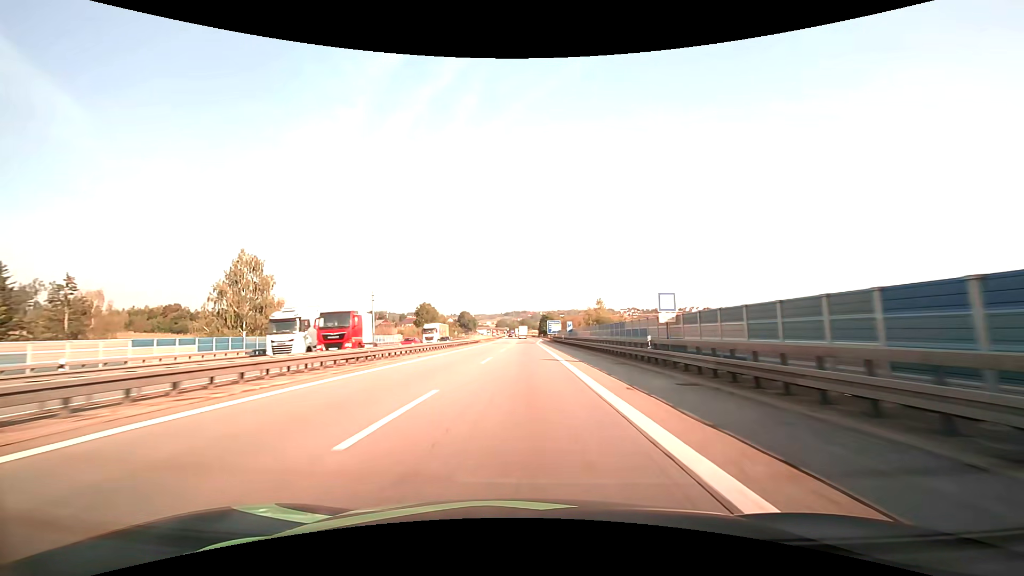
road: motorway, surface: asphalt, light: Day
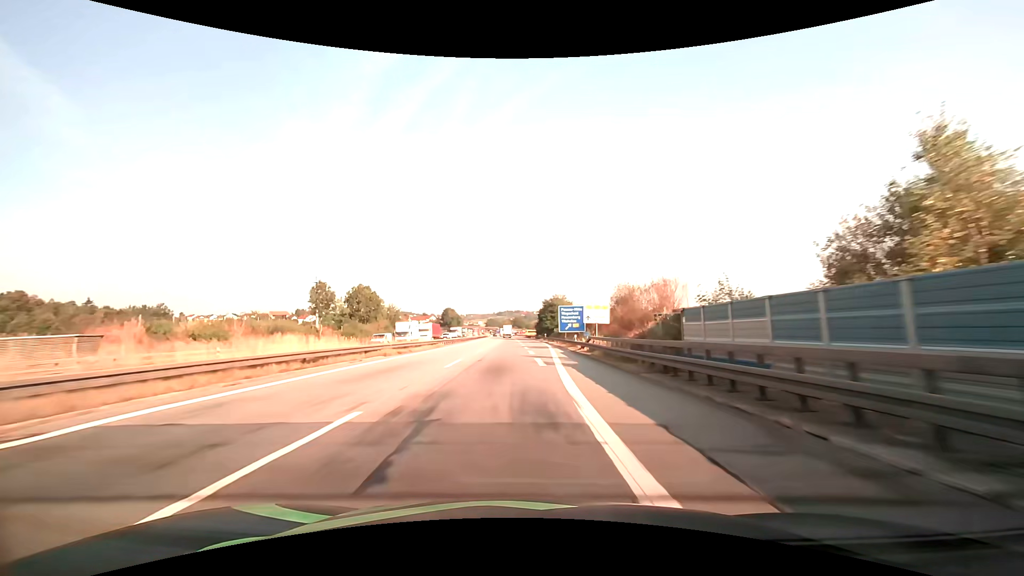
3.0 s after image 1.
(+0.2, +74.5) m; +1°
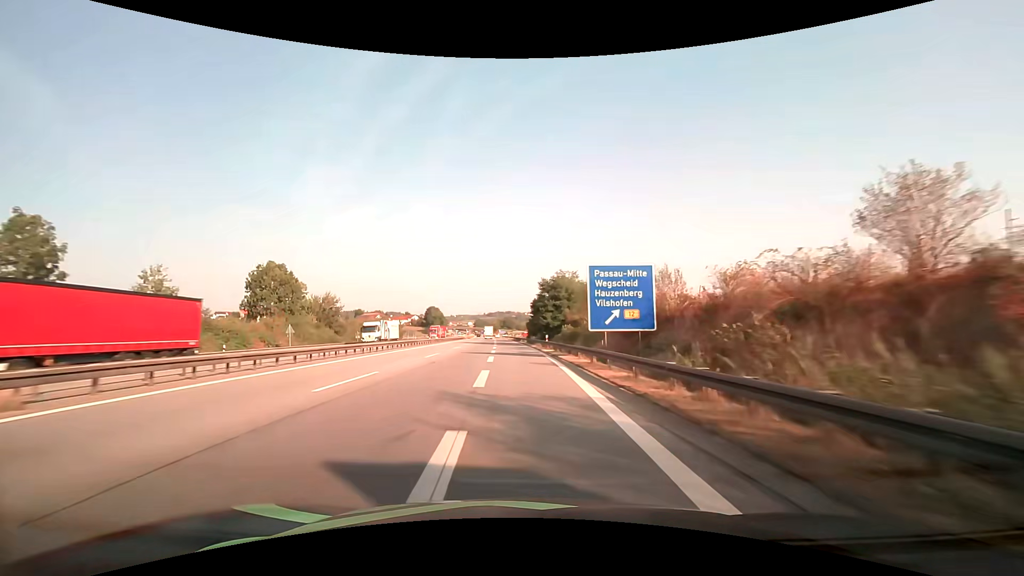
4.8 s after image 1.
(+0.5, +43.2) m; +1°
(0, +10) (0, +20) (0, +30) (-1, +40) (-1, +50) (-2, +60) (-2, +70) (-3, +80) (-4, +90) (-4, +100) m
